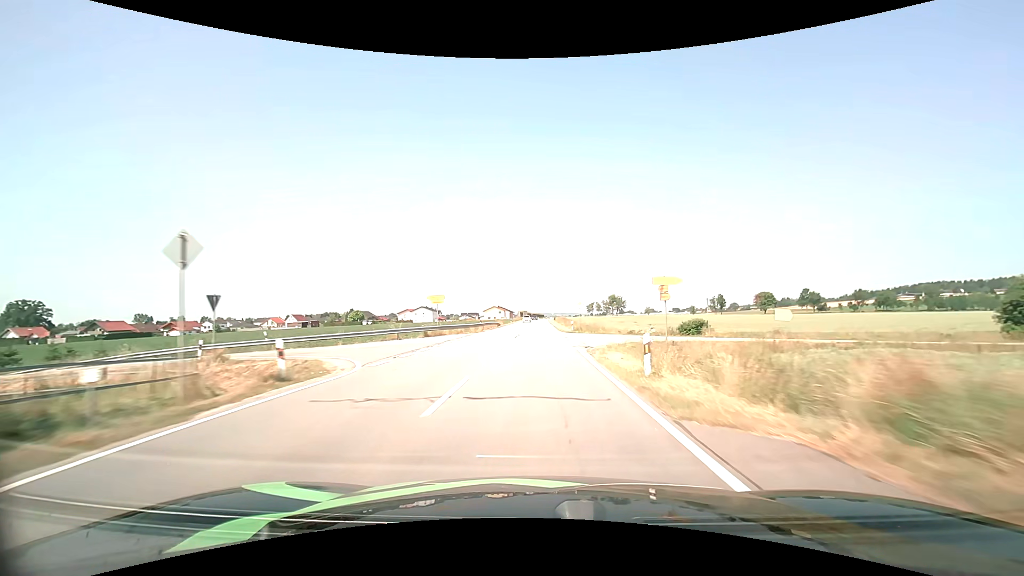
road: tertiary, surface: asphalt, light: Day
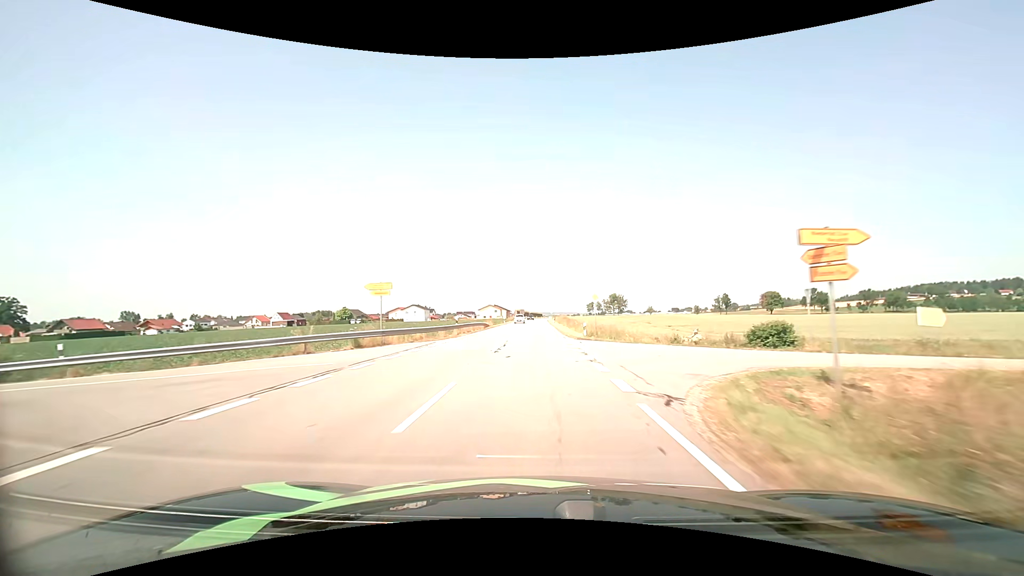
(0.0, +13.5) m; 0°
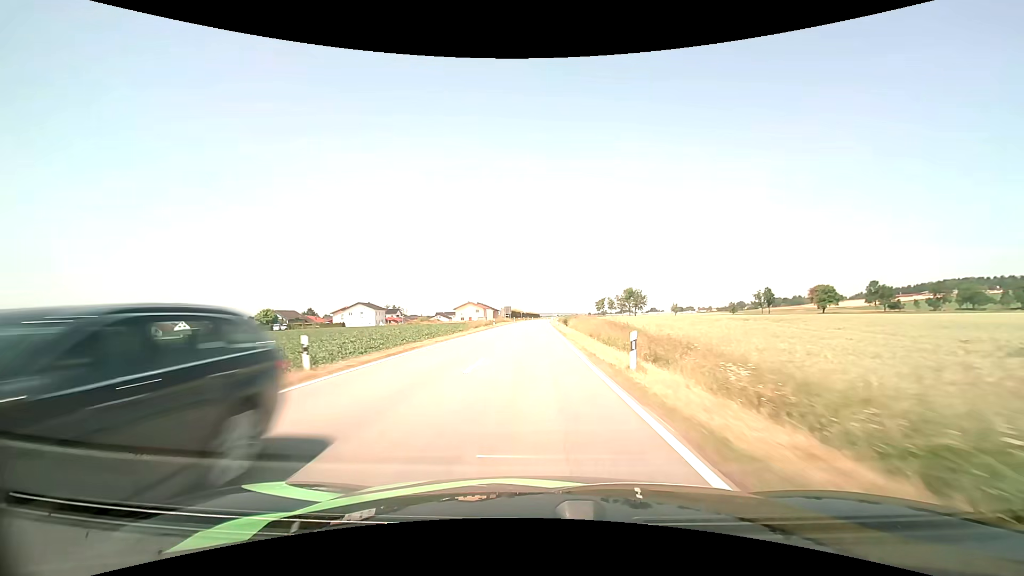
(+0.2, +68.7) m; 0°
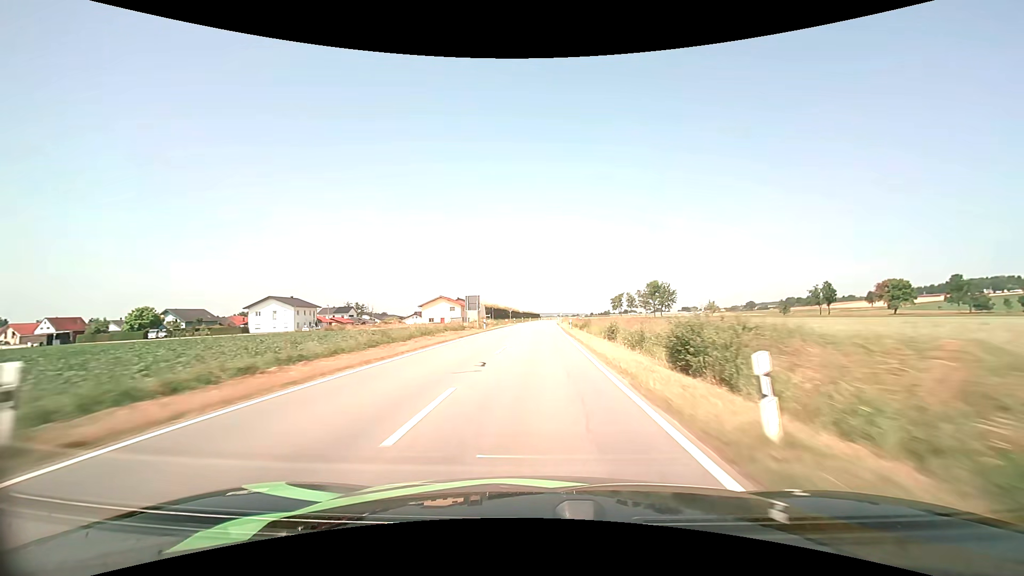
(0.0, +56.6) m; 0°
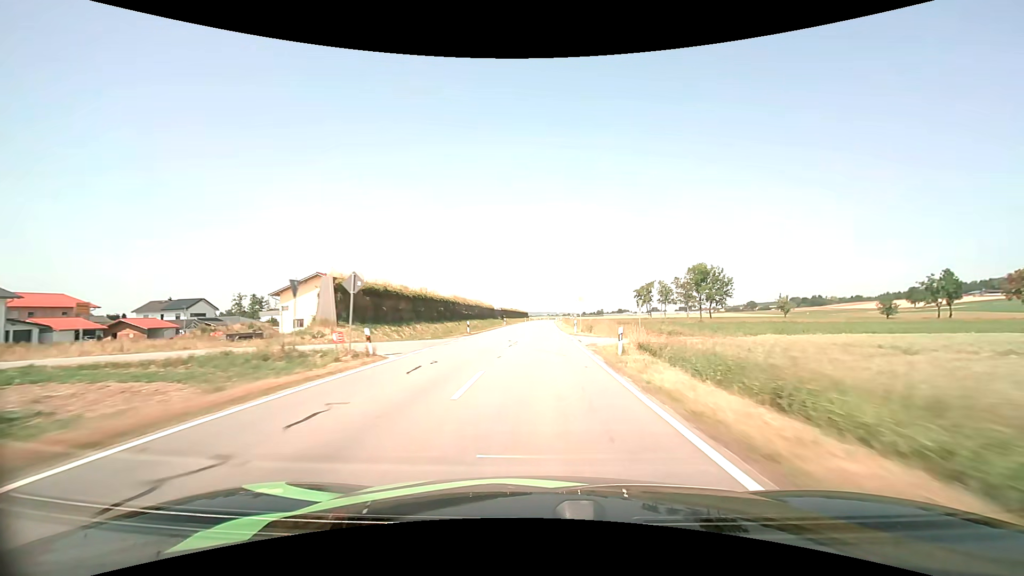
(+0.8, +71.8) m; +1°
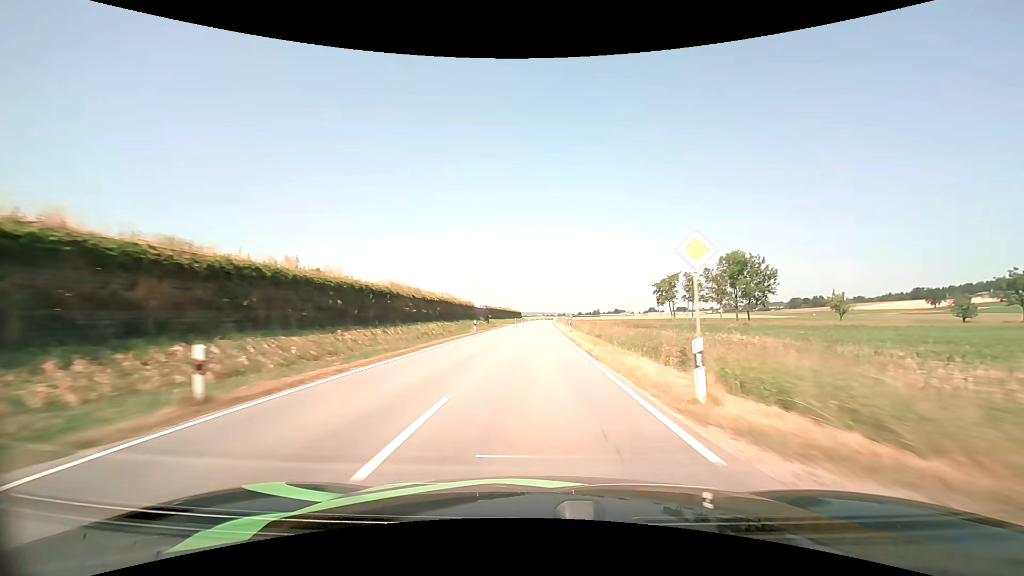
(+0.2, +28.8) m; +1°
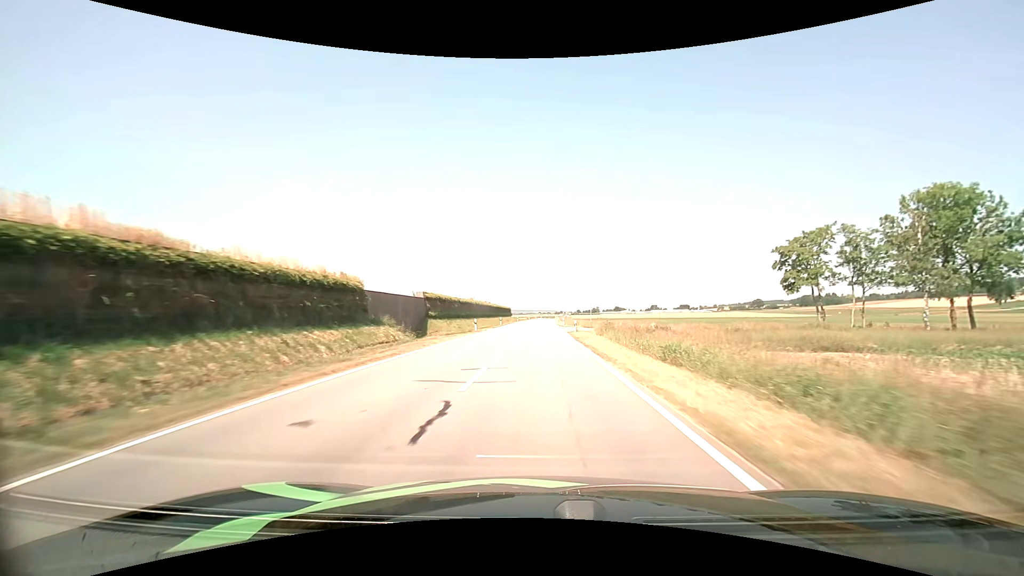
(+0.3, +57.6) m; +1°
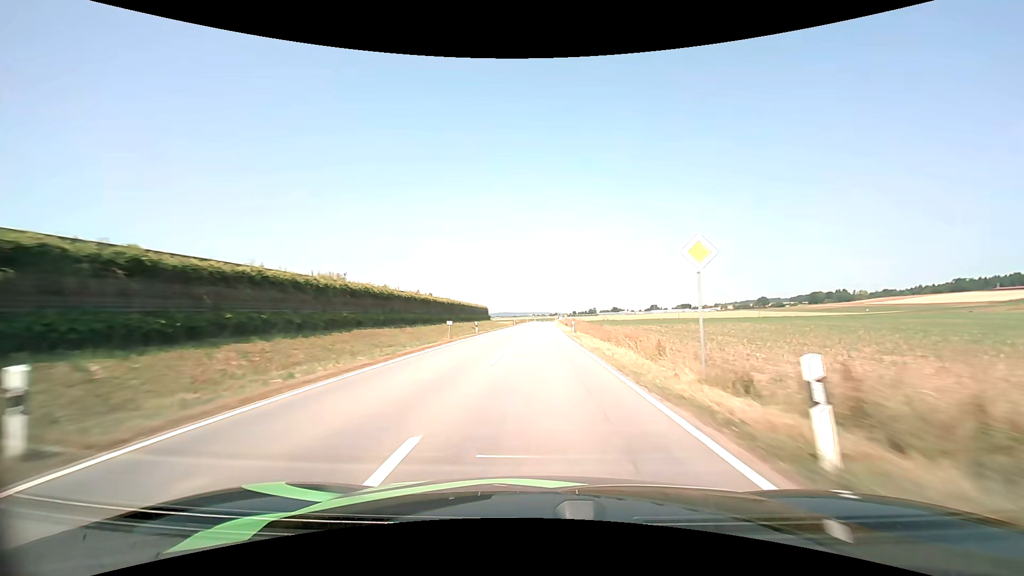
(+0.5, +57.3) m; +1°
(0, +10) (0, +20) (0, +30) (0, +40) (0, +50) (0, +60) (0, +70) (+1, +80) (+1, +90) (+1, +100) m
